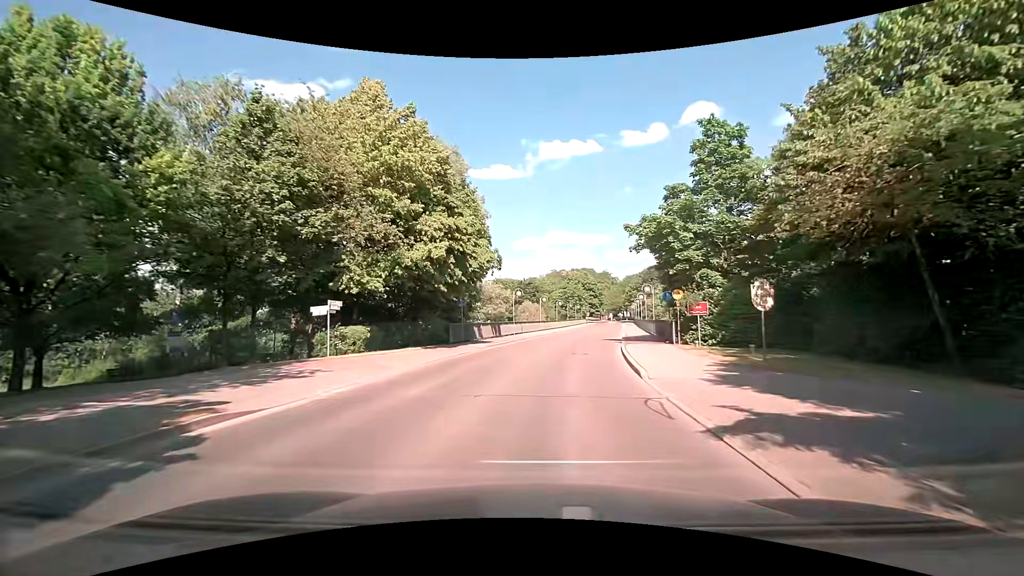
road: tertiary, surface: asphalt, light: Day
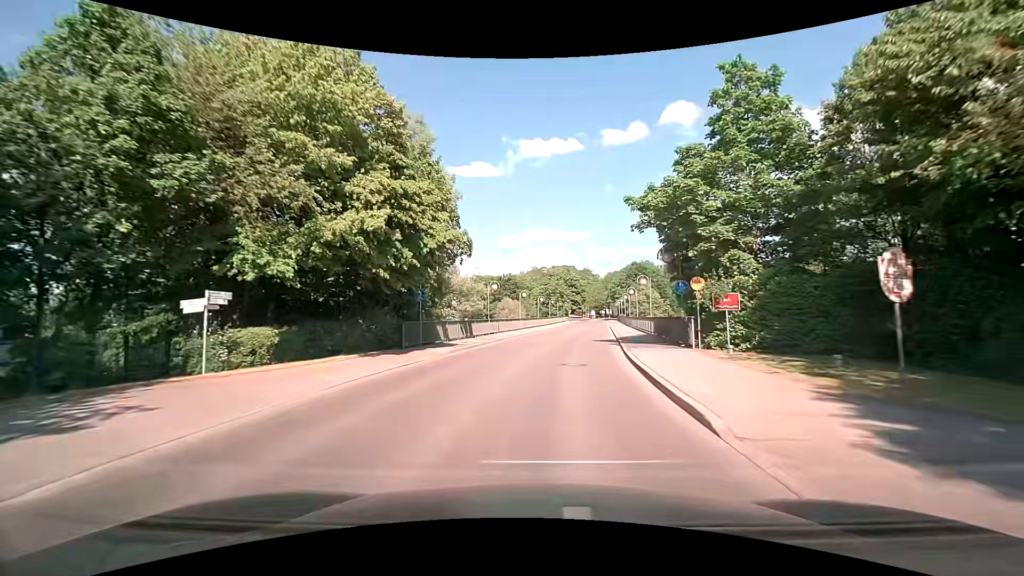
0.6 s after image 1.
(+0.2, +6.2) m; +3°
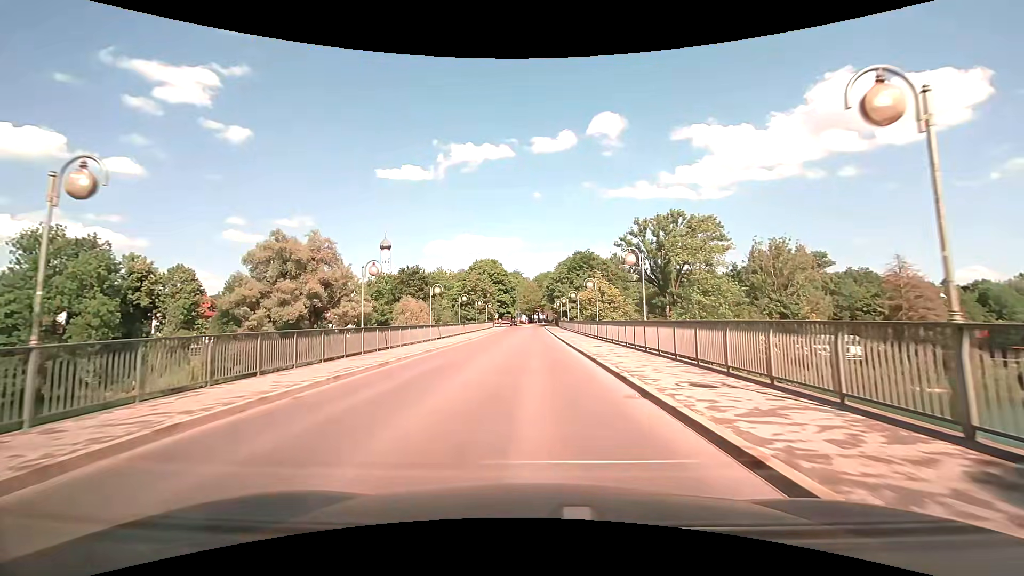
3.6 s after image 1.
(+2.5, +31.2) m; +8°
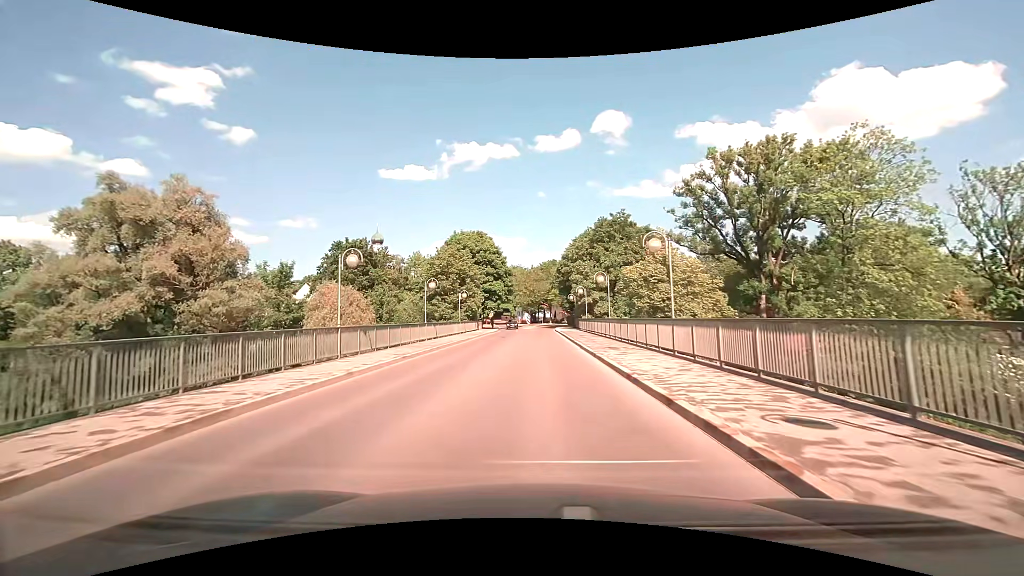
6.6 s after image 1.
(-0.2, +33.3) m; -1°
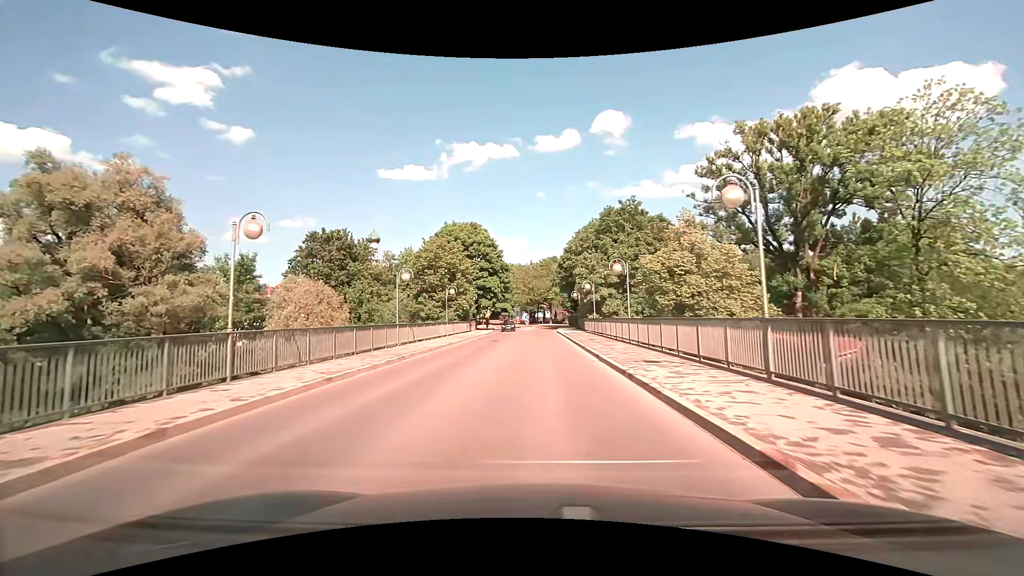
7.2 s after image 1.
(0.0, +6.9) m; 0°
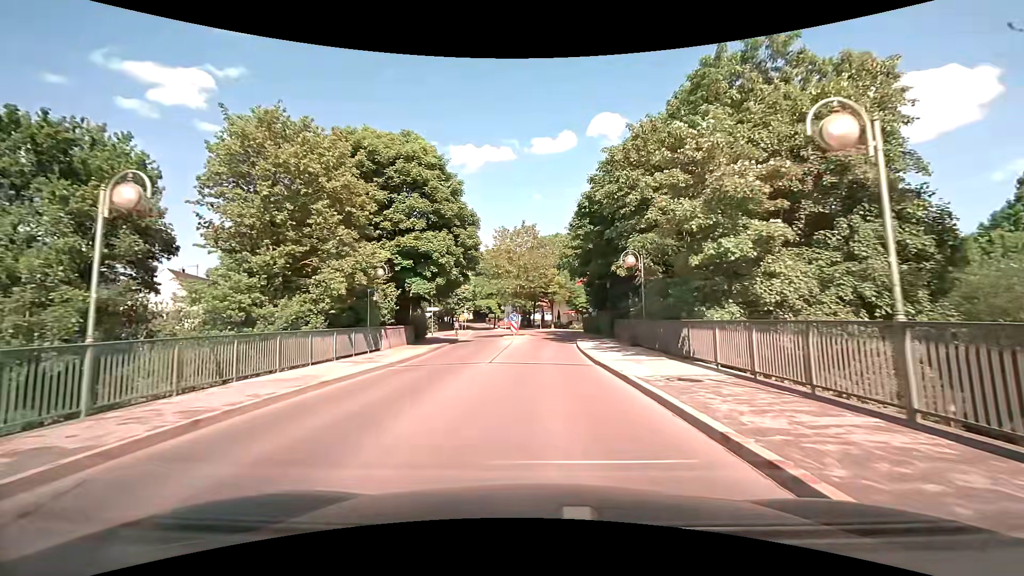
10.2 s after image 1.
(+0.1, +33.7) m; +1°
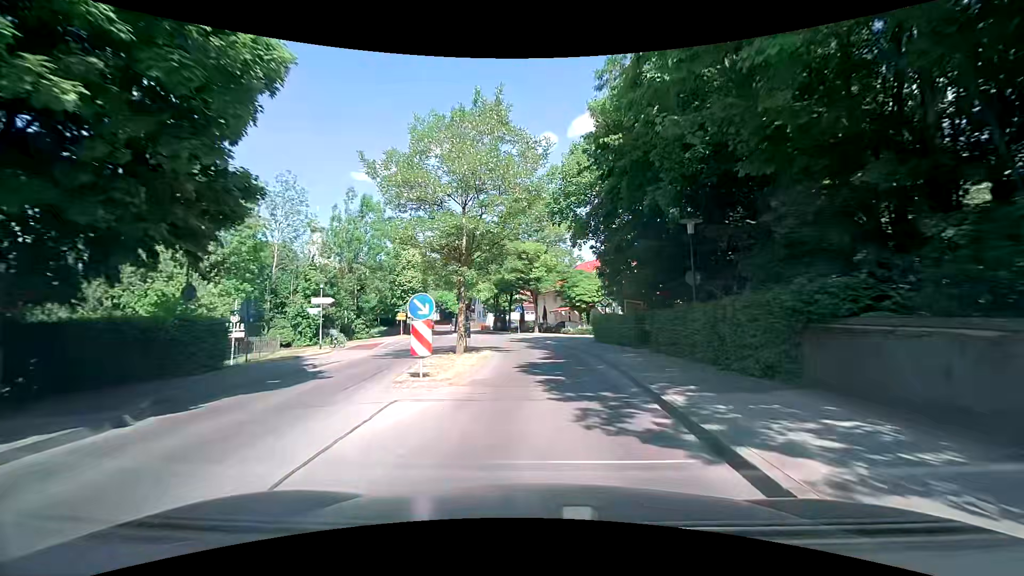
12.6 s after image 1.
(+0.3, +26.1) m; +2°
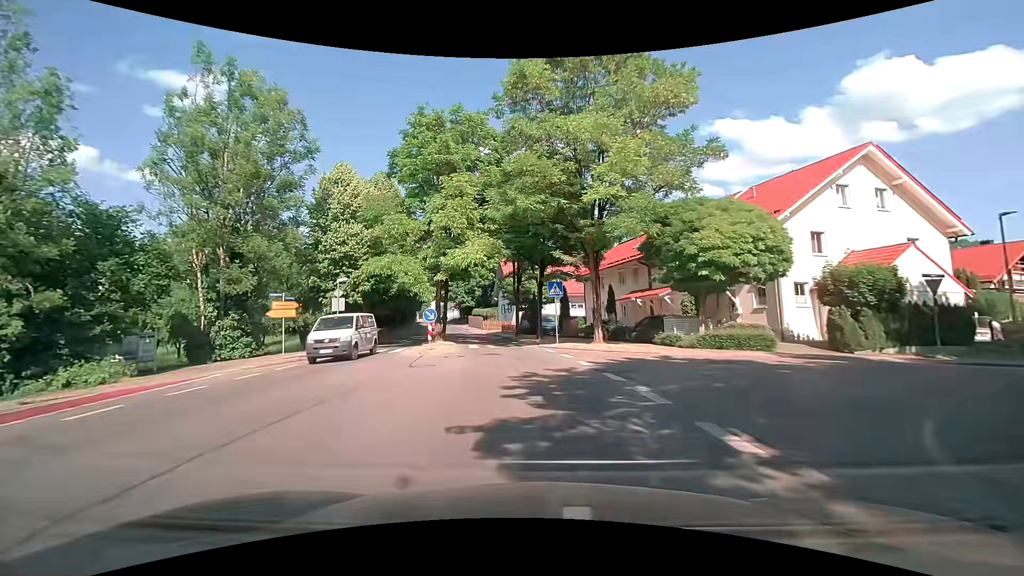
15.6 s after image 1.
(-0.4, +31.2) m; -4°
(0, +10) (-1, +20) (-3, +30) (-5, +40) (-7, +49) (-9, +59) (-11, +69) (-14, +79) (-16, +88) (-19, +98) m
